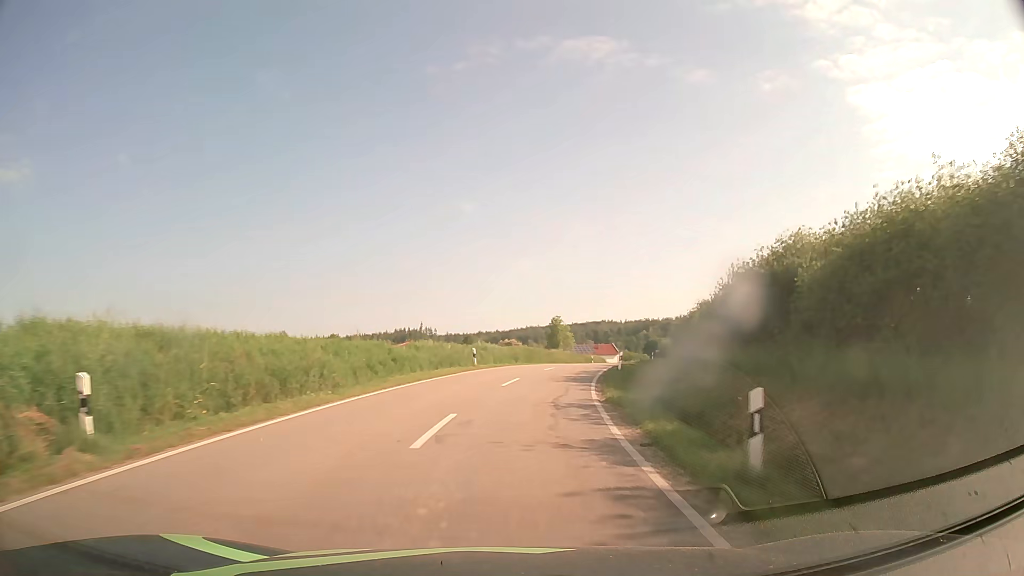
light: Day
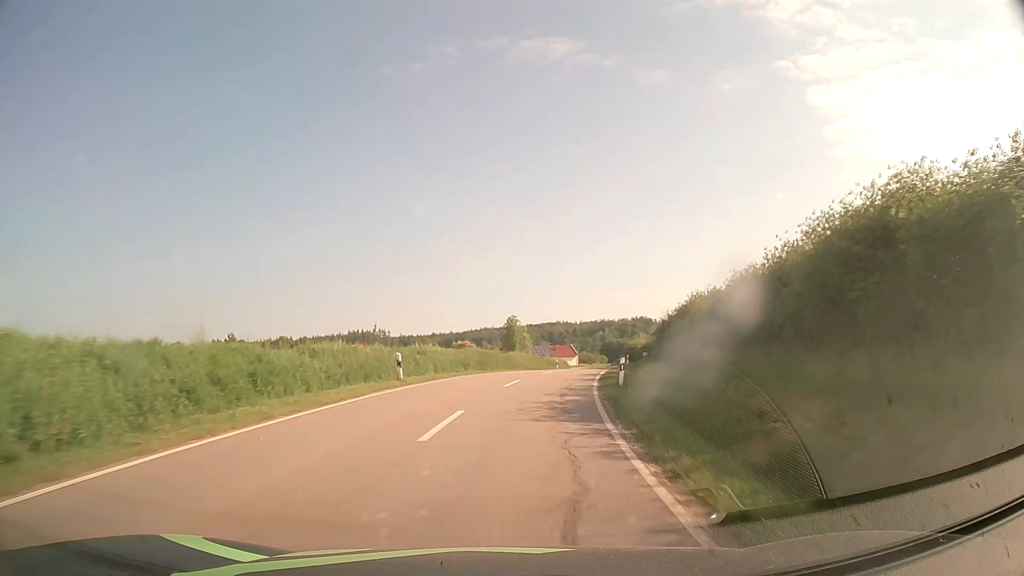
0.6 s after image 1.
(+0.4, +11.4) m; +4°
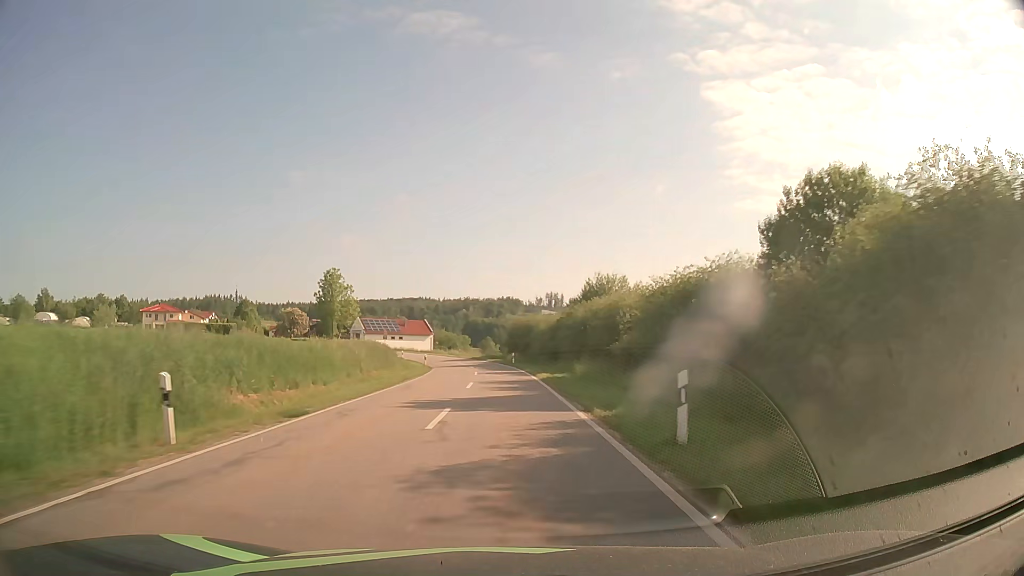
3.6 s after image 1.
(+8.0, +57.6) m; +12°
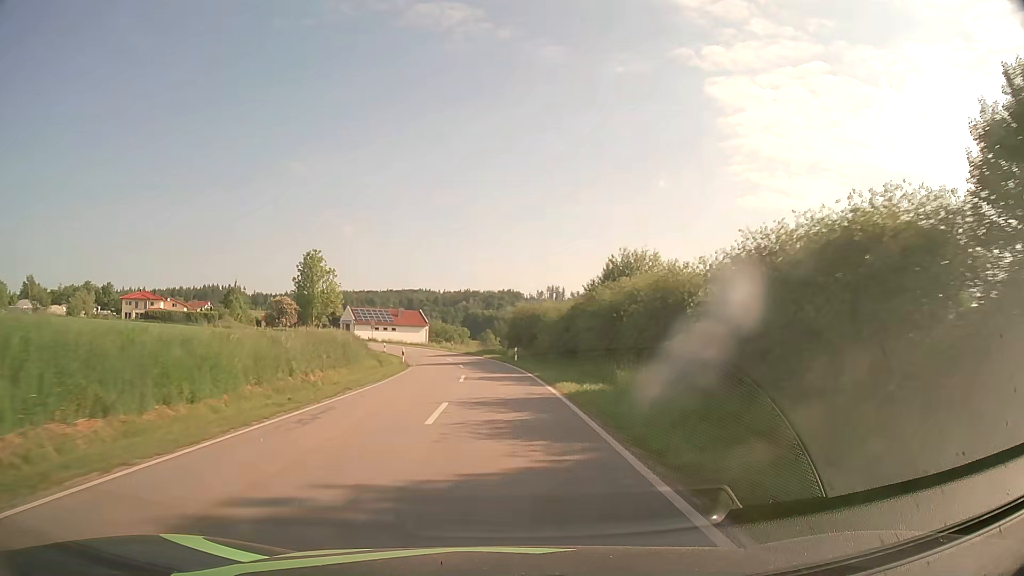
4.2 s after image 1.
(0.0, +11.9) m; 0°
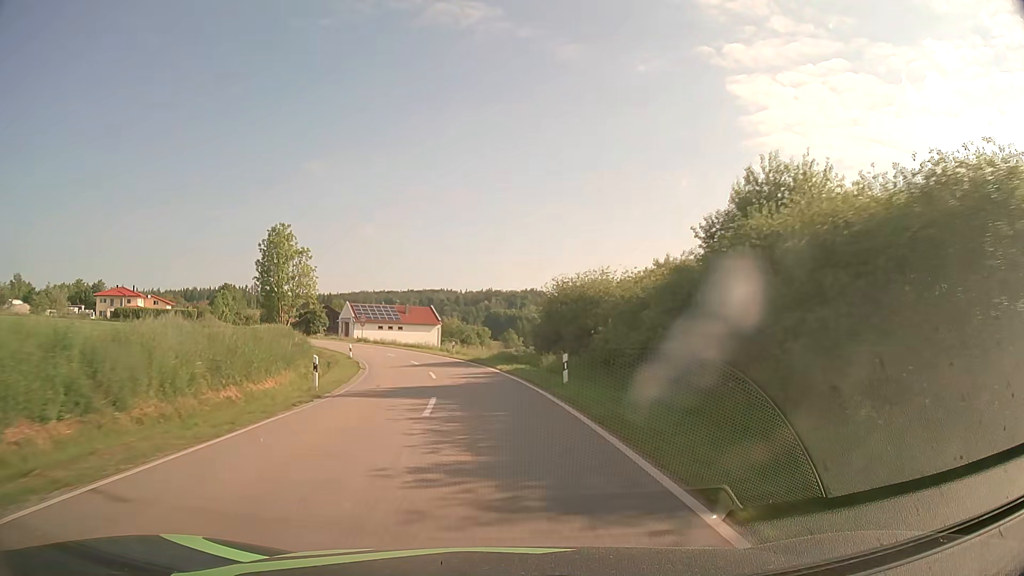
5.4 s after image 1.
(-0.3, +23.1) m; -2°
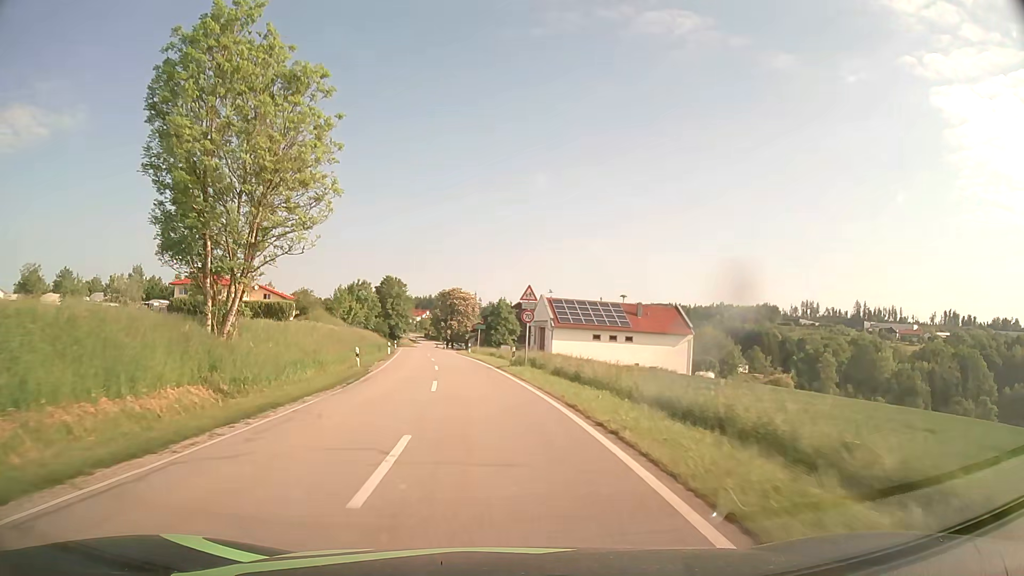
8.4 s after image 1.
(-8.2, +54.2) m; -19°
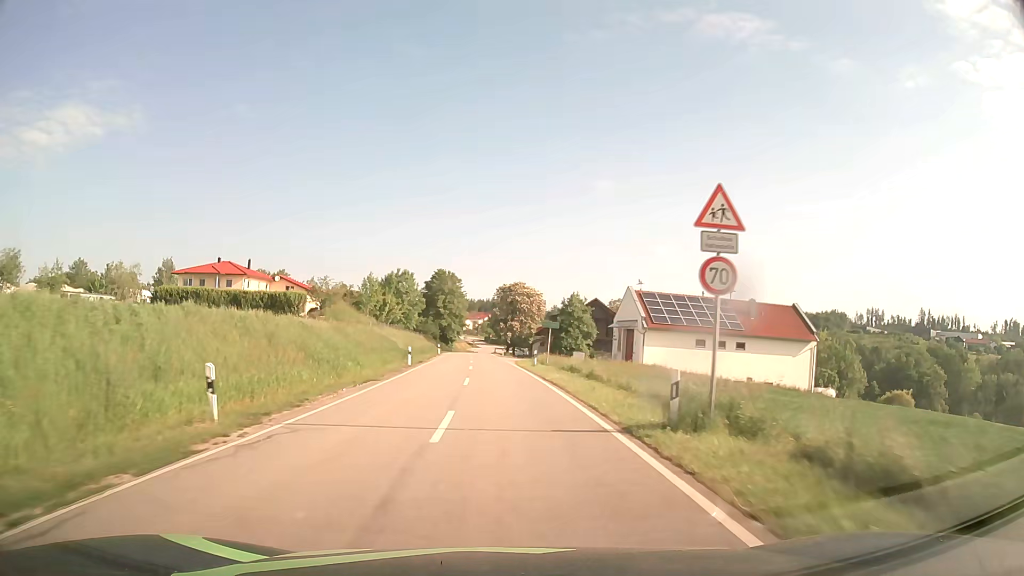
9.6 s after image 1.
(-1.2, +20.8) m; -6°
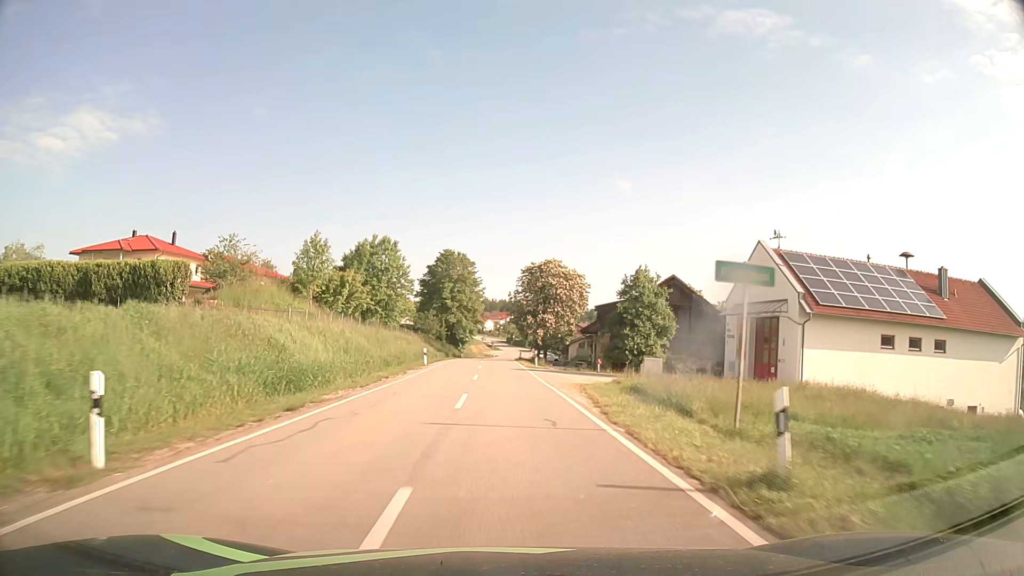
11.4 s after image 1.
(-0.8, +31.2) m; -2°
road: tertiary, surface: asphalt
(0, +10) (0, +20) (0, +30) (0, +40) (-1, +50) (-1, +60) (-1, +70) (-1, +80) (0, +90) (0, +100) m
